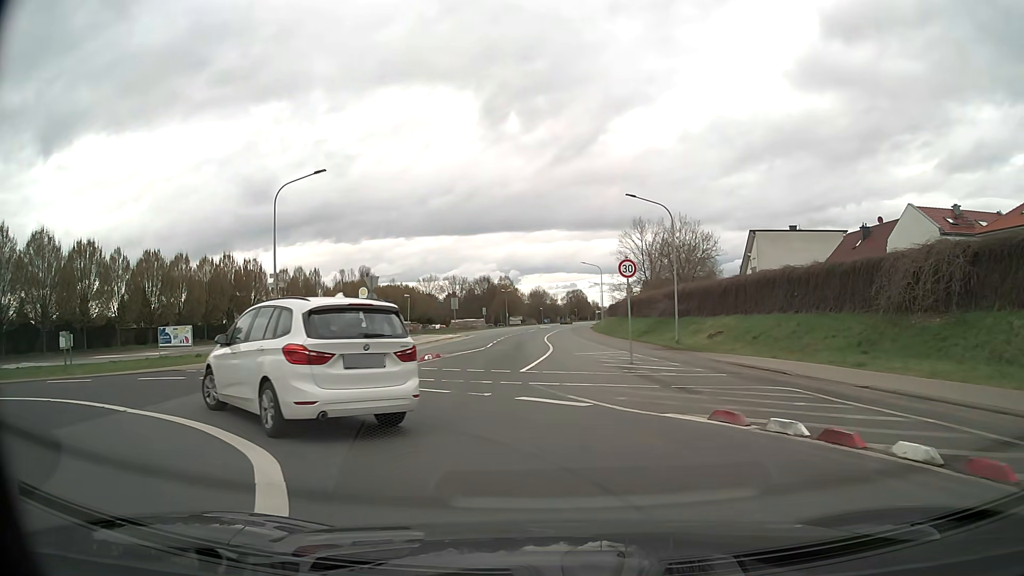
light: Day
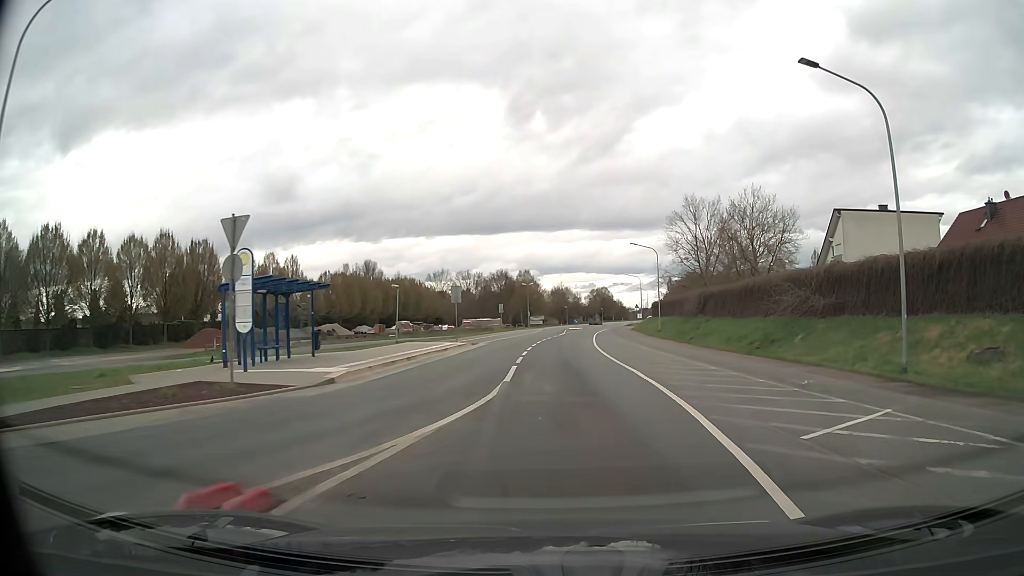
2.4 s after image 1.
(-1.8, +19.7) m; -2°
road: tertiary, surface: asphalt
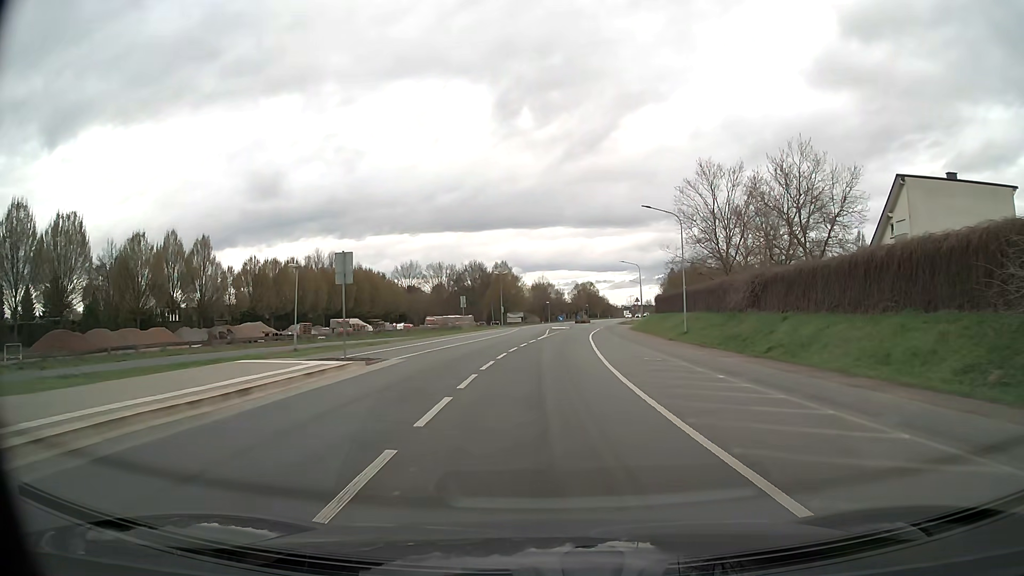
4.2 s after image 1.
(+0.6, +18.2) m; +2°
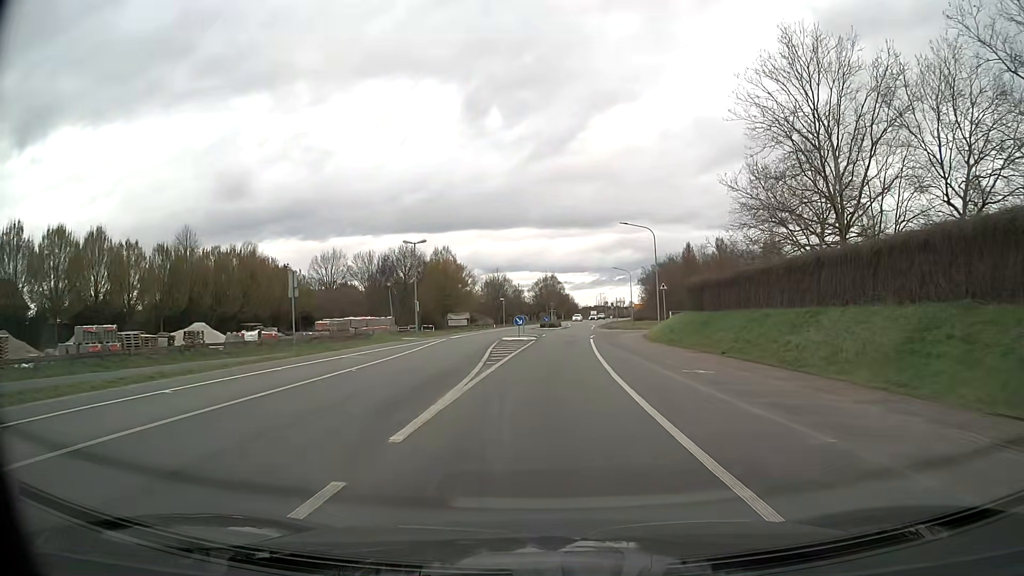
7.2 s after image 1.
(+0.9, +33.4) m; +3°
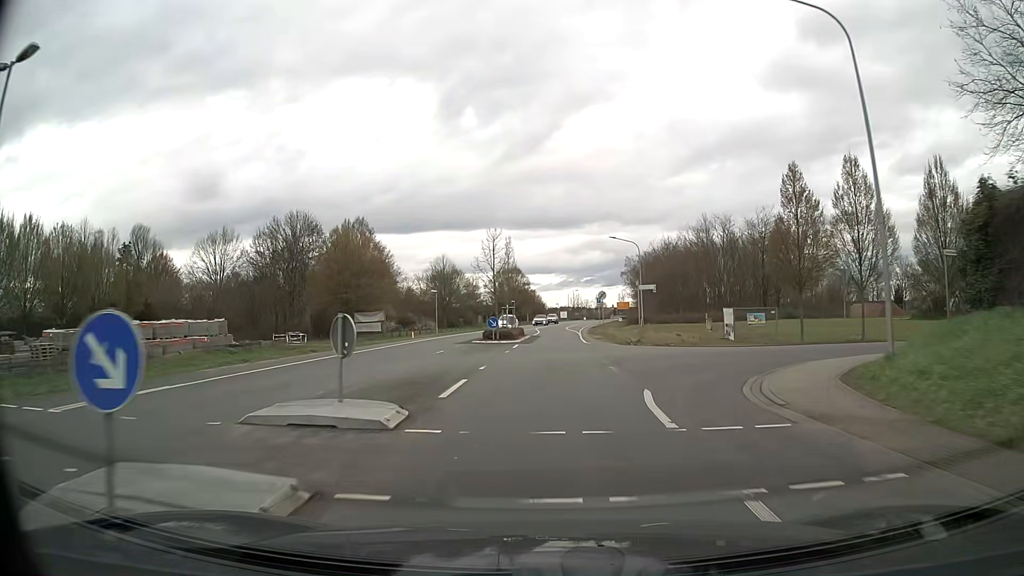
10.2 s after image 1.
(+1.2, +34.9) m; +3°
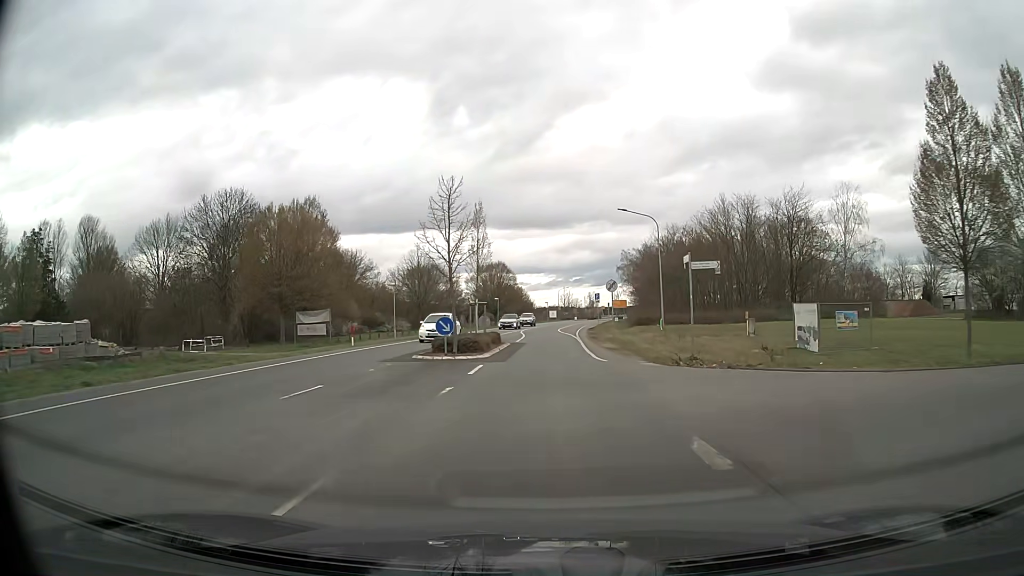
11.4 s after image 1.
(+0.1, +13.7) m; +1°
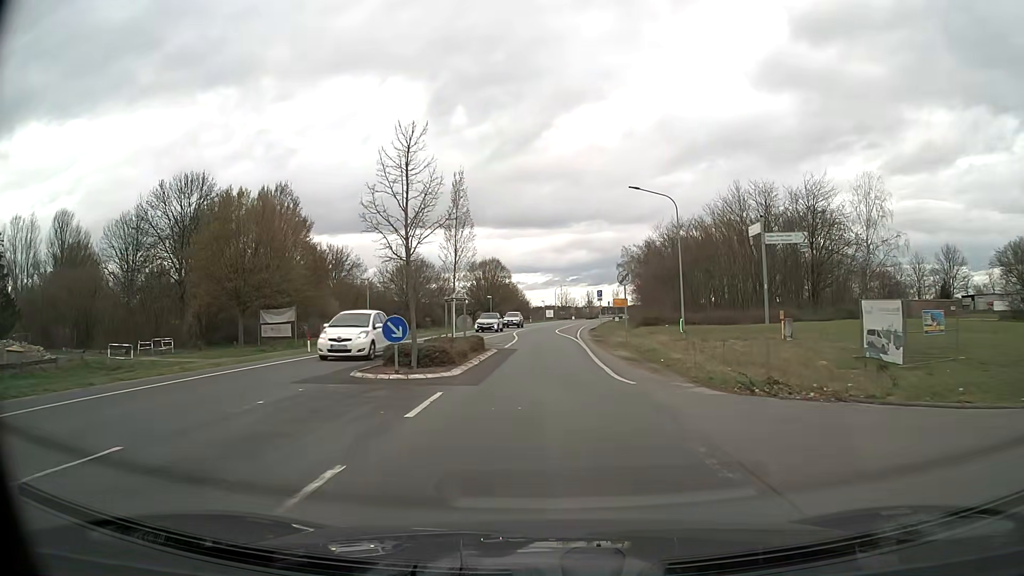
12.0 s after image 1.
(0.0, +6.8) m; 0°
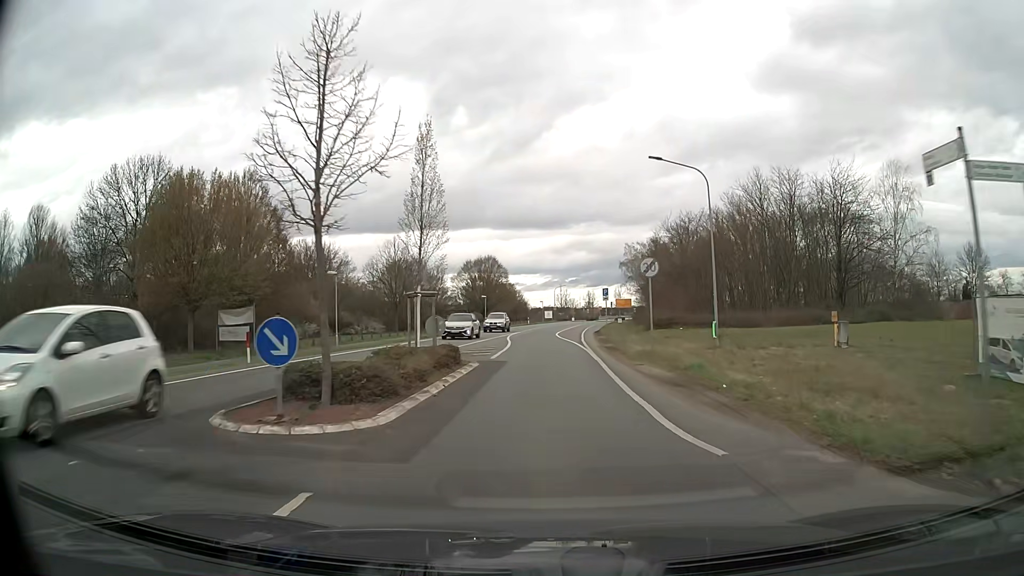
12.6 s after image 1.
(0.0, +6.7) m; 0°
